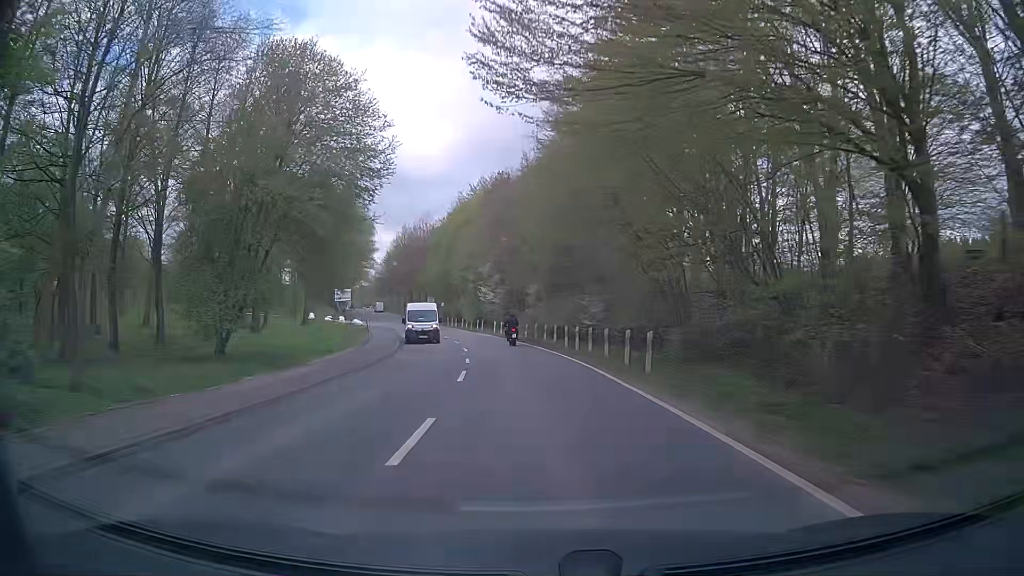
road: secondary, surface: asphalt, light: Day
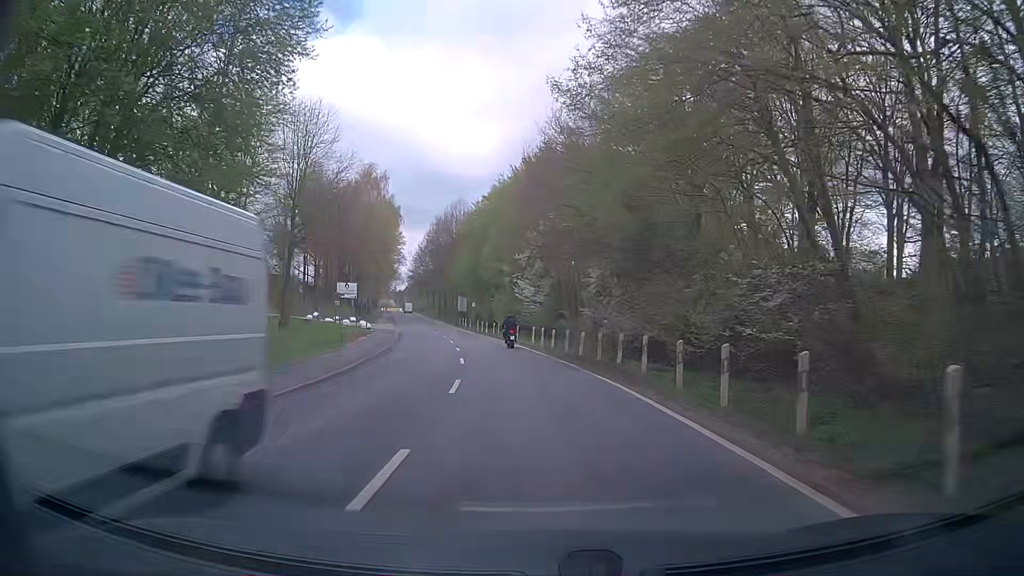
(-0.4, +17.2) m; -3°
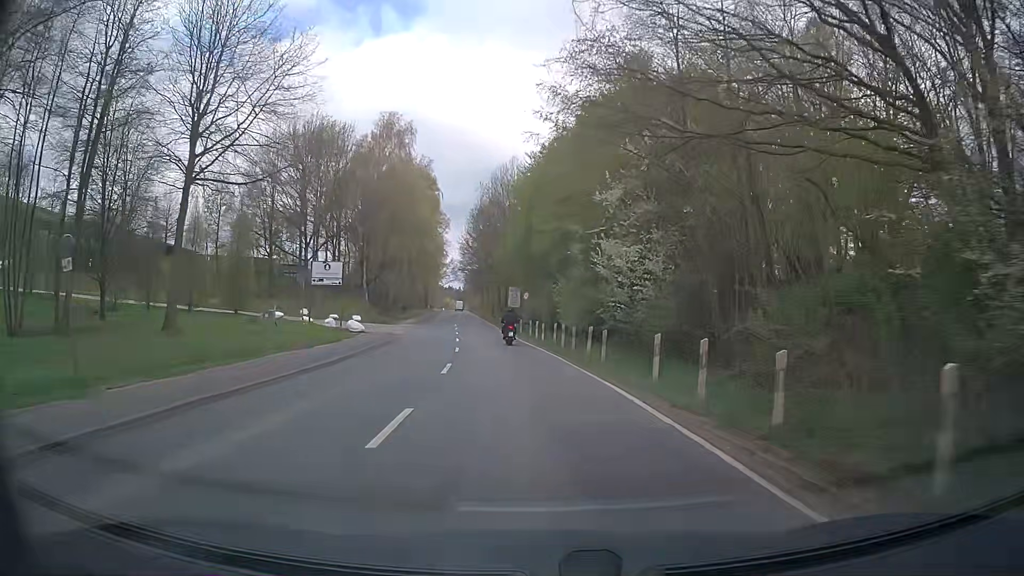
(-1.2, +24.3) m; -6°
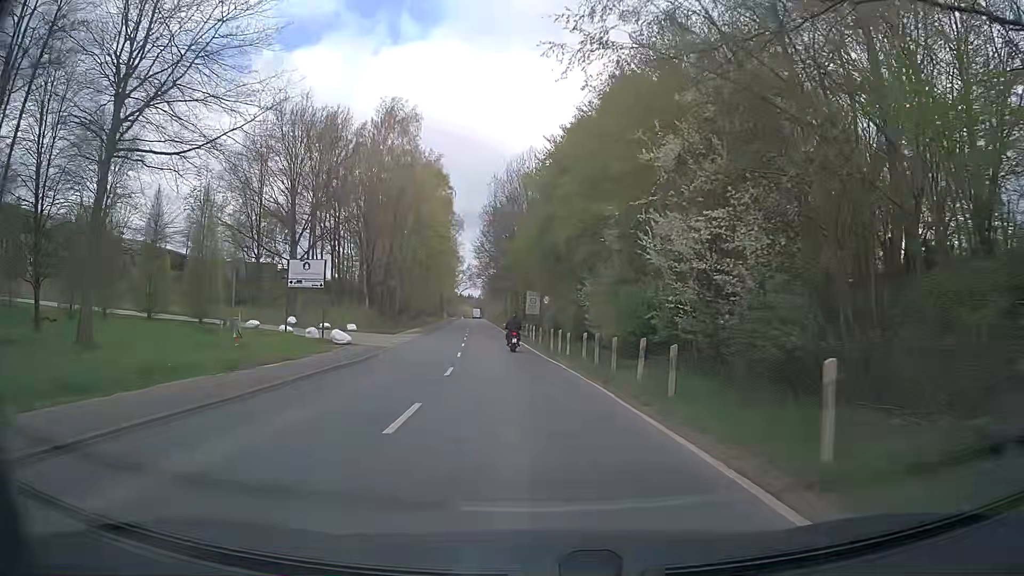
(-0.1, +7.6) m; -1°
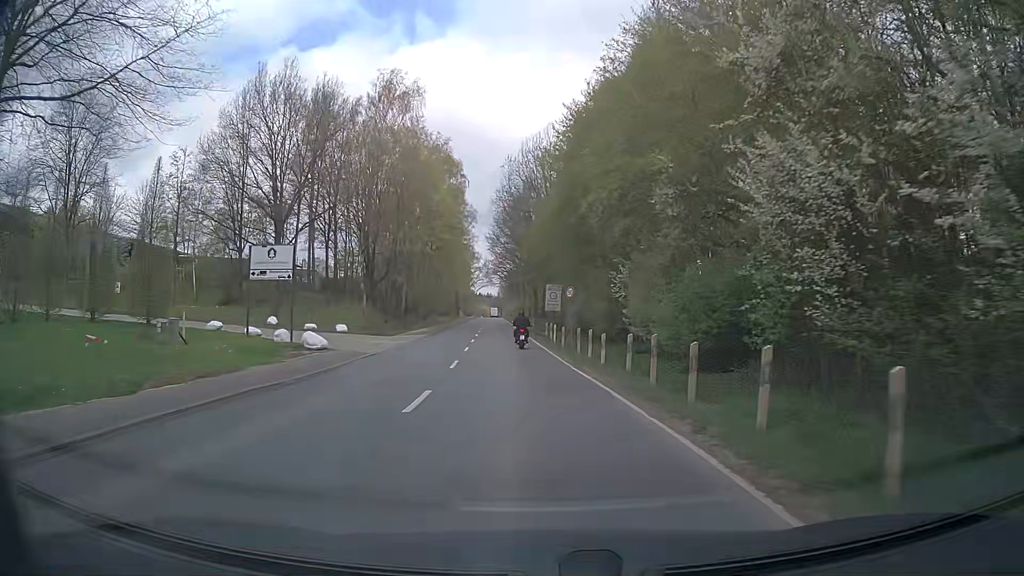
(-0.2, +7.4) m; -3°
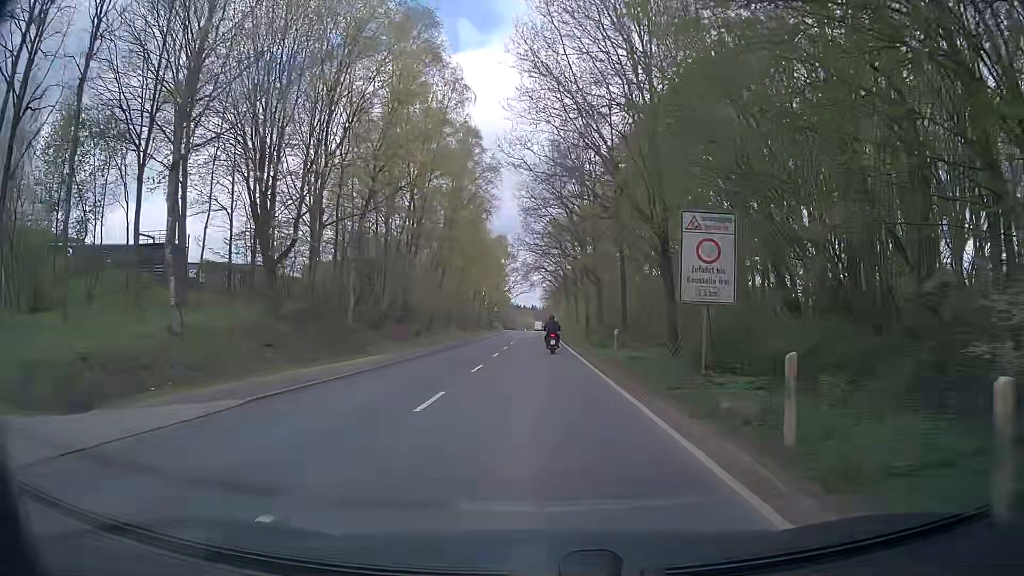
(-1.5, +35.4) m; -3°
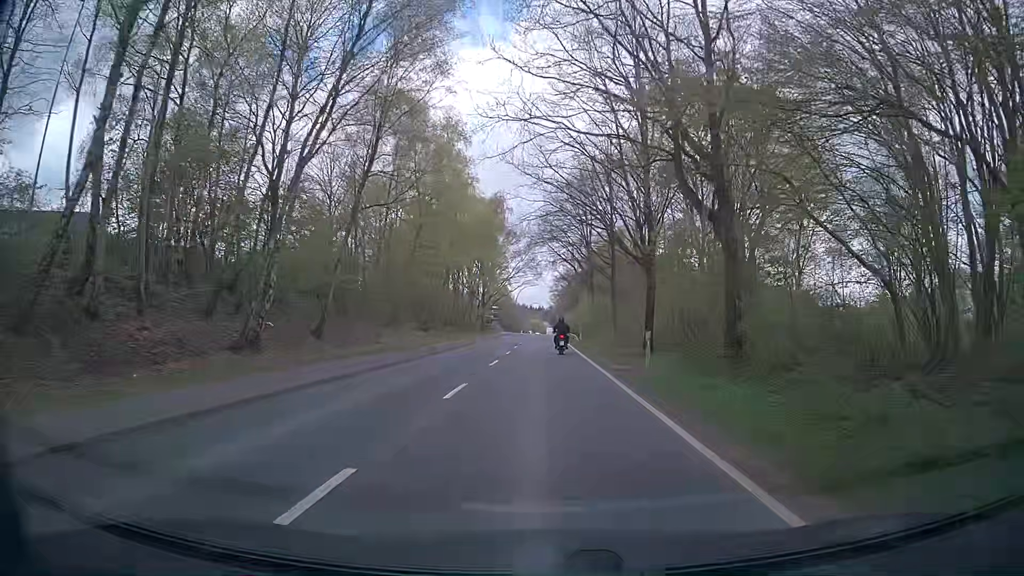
(-0.5, +34.5) m; 0°
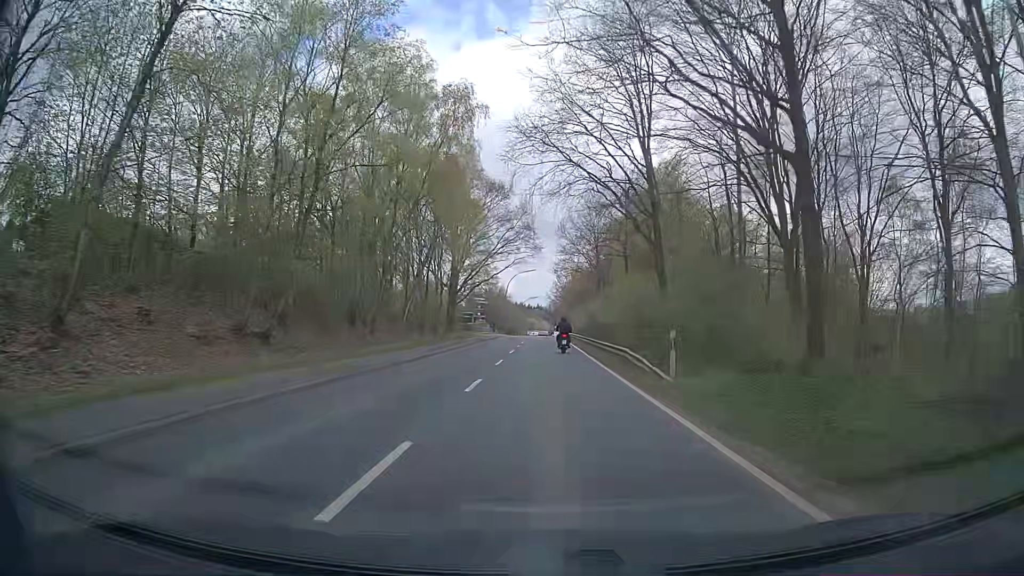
(-0.7, +35.6) m; -1°
(0, +10) (0, +20) (0, +30) (0, +40) (0, +50) (0, +60) (0, +70) (0, +80) (0, +90) (+1, +100) m
